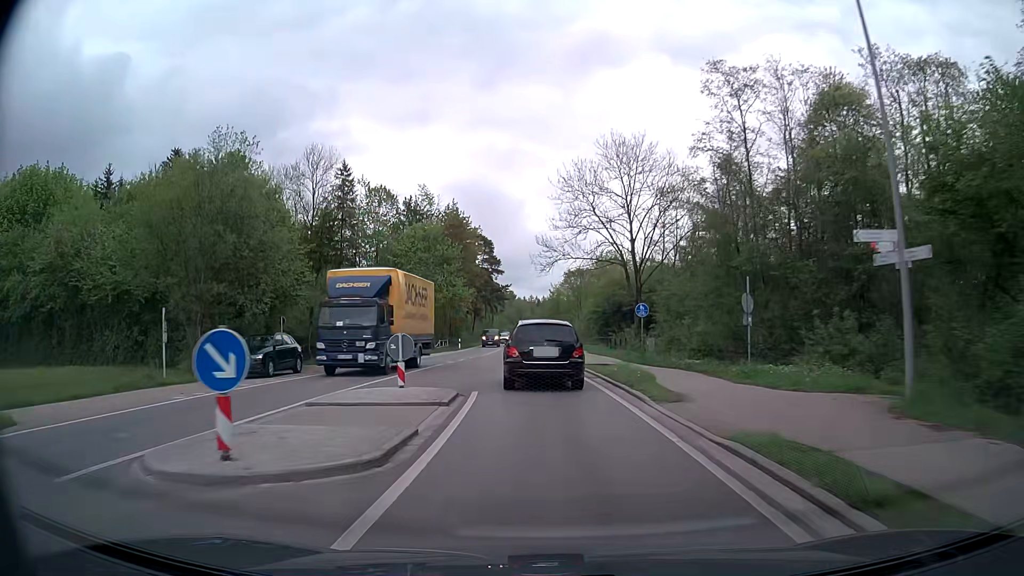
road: primary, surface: asphalt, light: Day
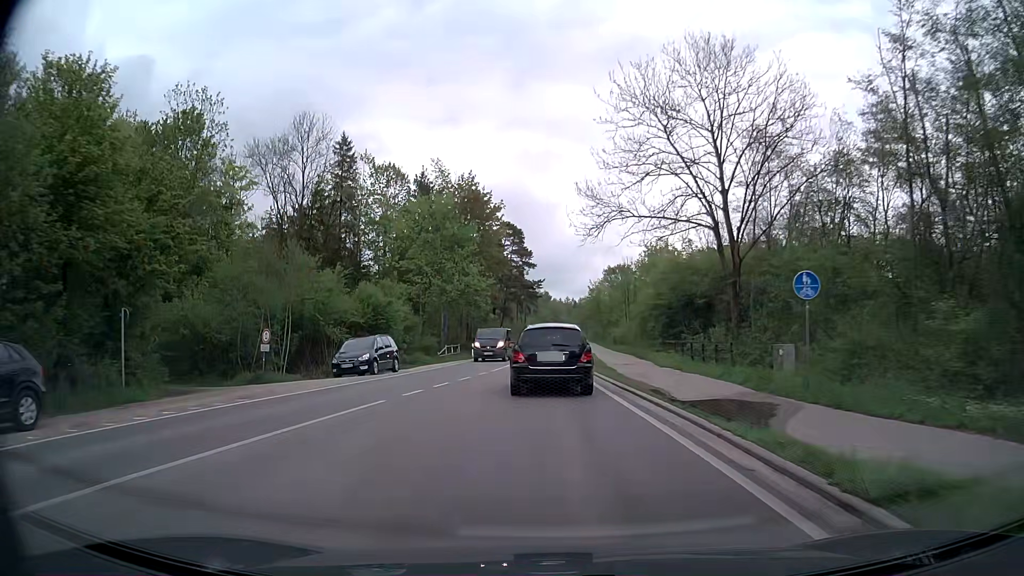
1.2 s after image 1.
(-0.5, +16.7) m; -3°
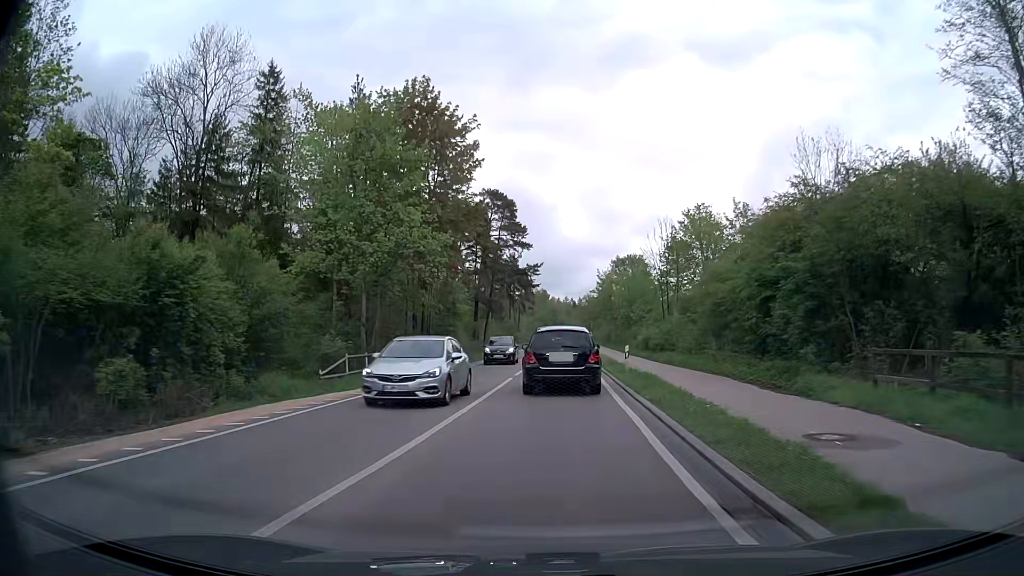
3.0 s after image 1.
(-0.2, +25.0) m; 0°
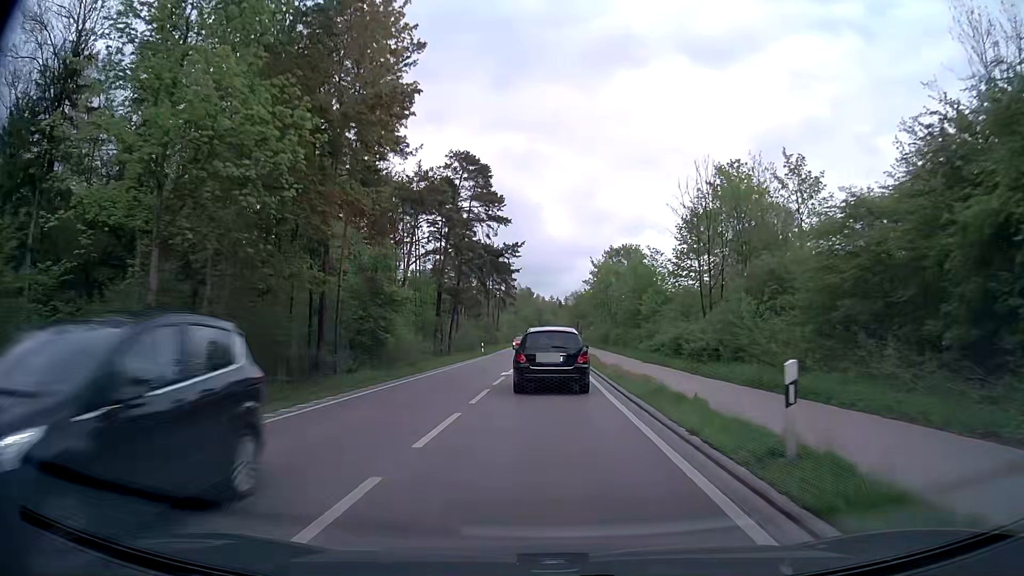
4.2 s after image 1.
(+0.3, +17.7) m; +2°
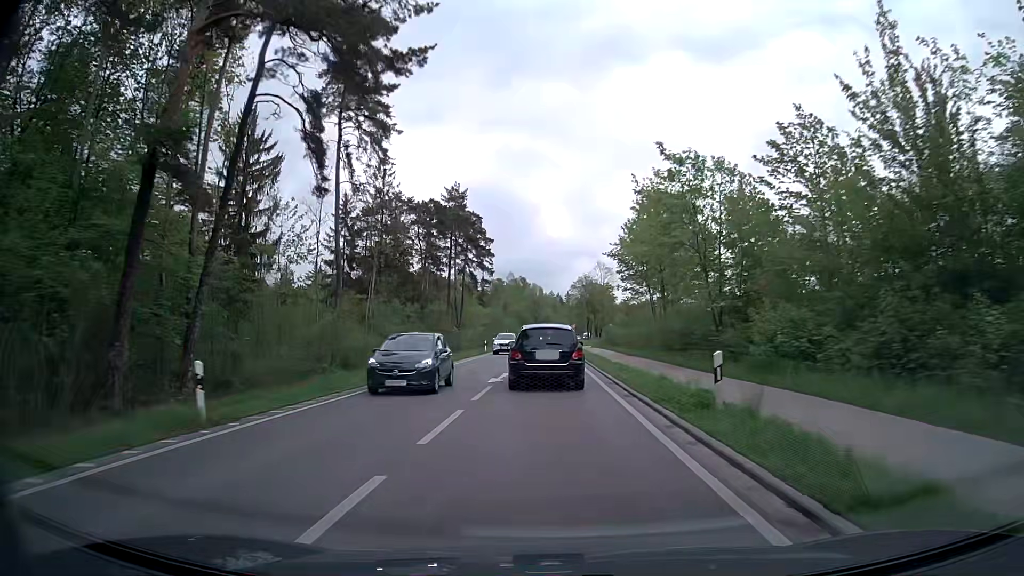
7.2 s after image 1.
(+0.2, +48.3) m; 0°
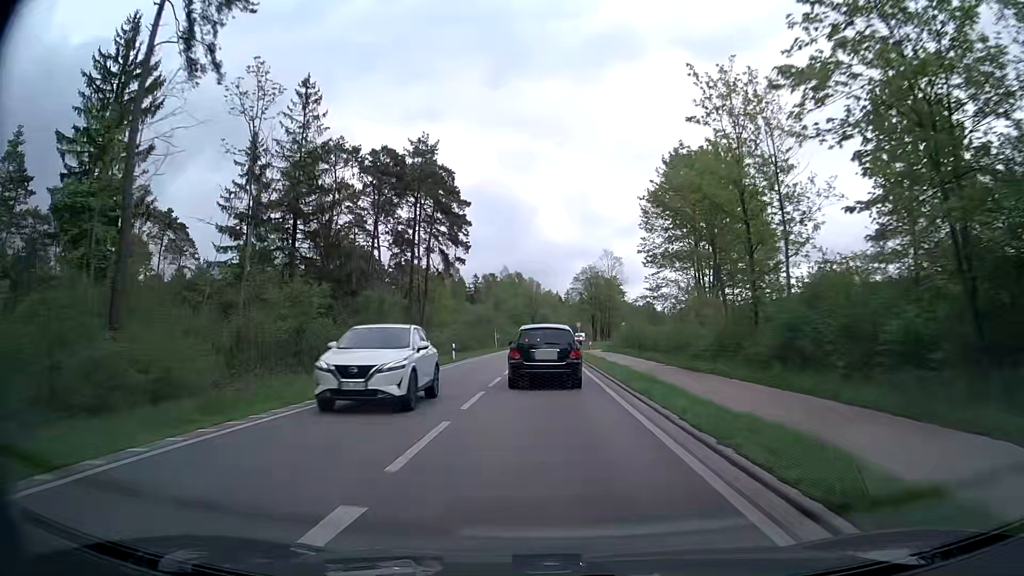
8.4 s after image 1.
(0.0, +19.9) m; 0°
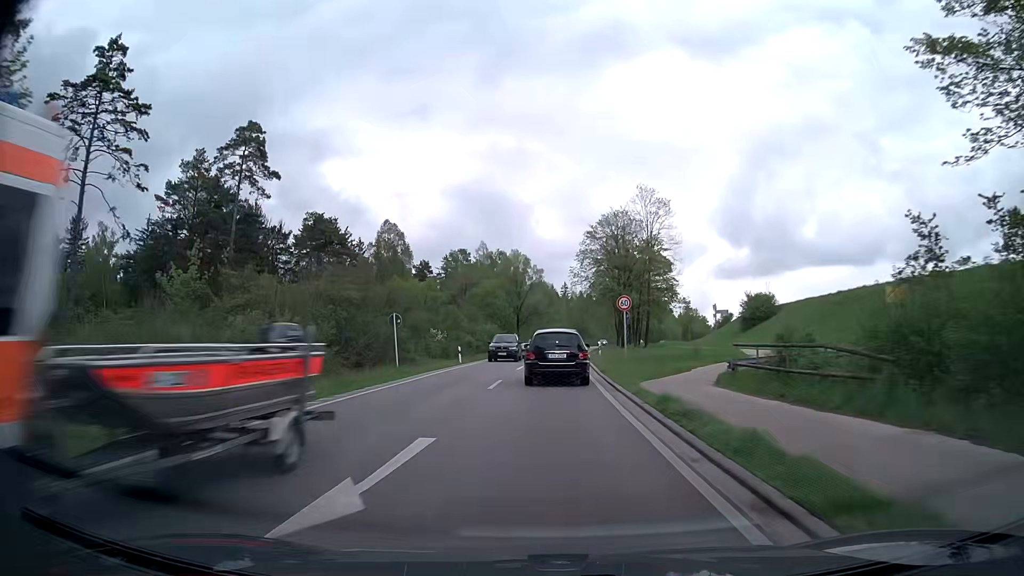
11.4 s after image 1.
(+0.4, +50.2) m; +1°
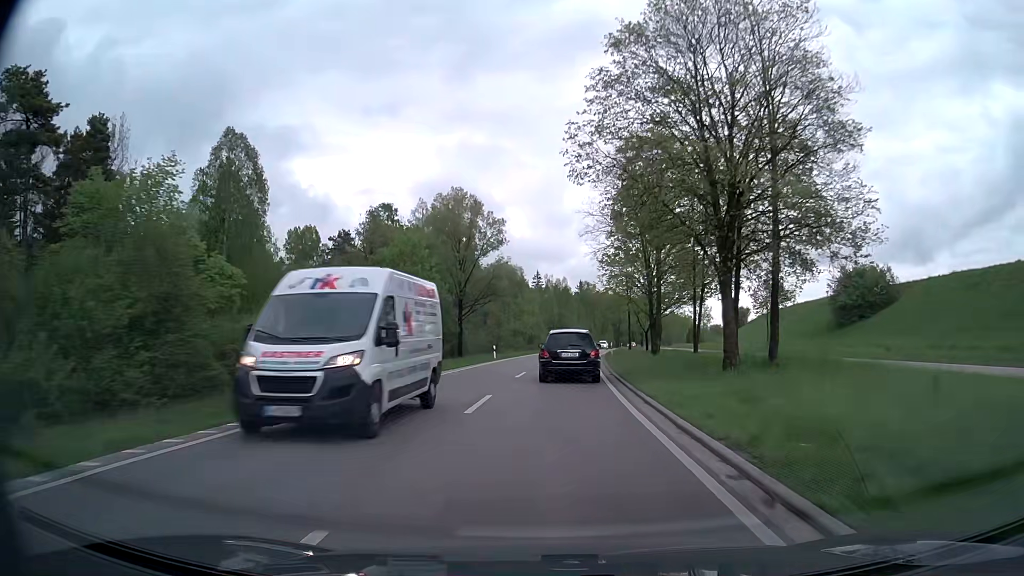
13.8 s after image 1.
(+0.6, +42.3) m; +2°
(0, +10) (0, +20) (+1, +30) (+1, +40) (+2, +50) (+3, +60) (+4, +70) (+5, +80) (+7, +90) (+8, +100) m
